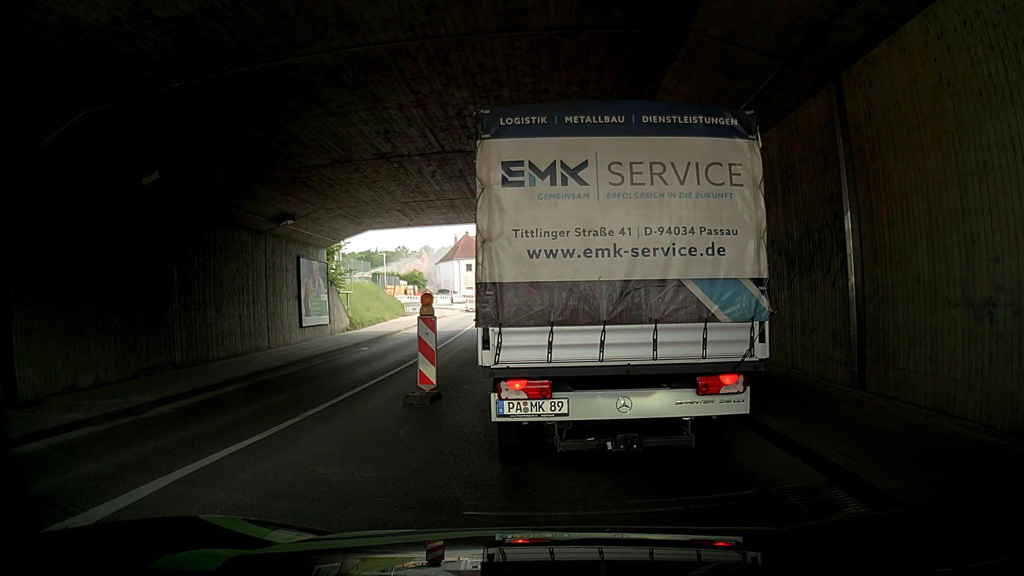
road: tertiary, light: Day
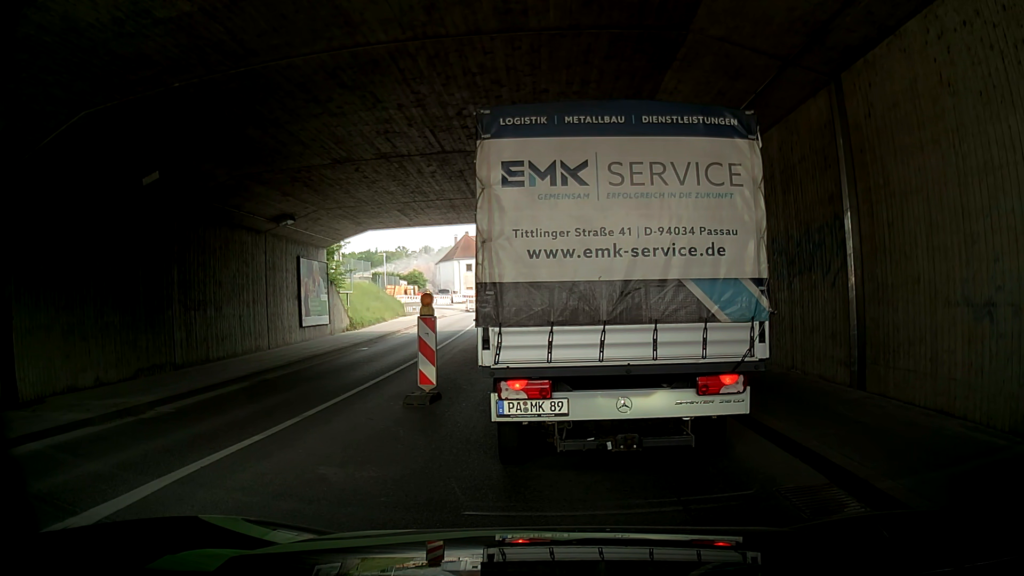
(0.0, 0.0) m; 0°
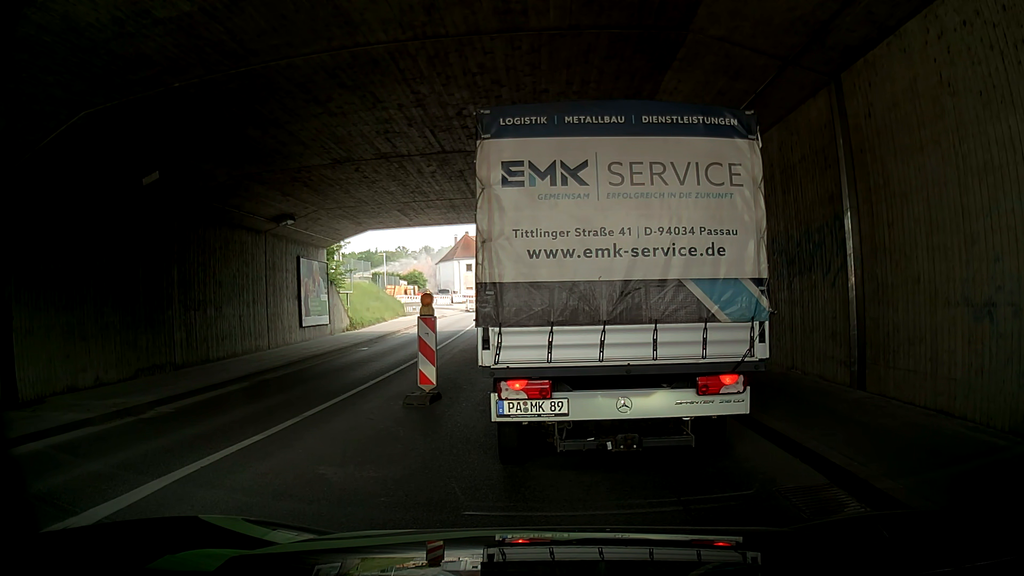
(0.0, 0.0) m; 0°
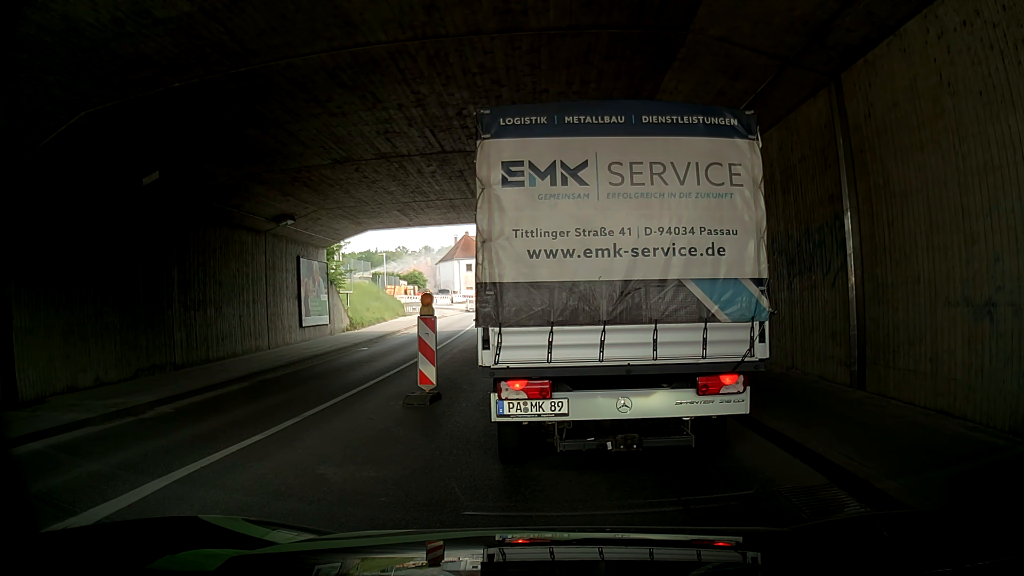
(0.0, 0.0) m; 0°
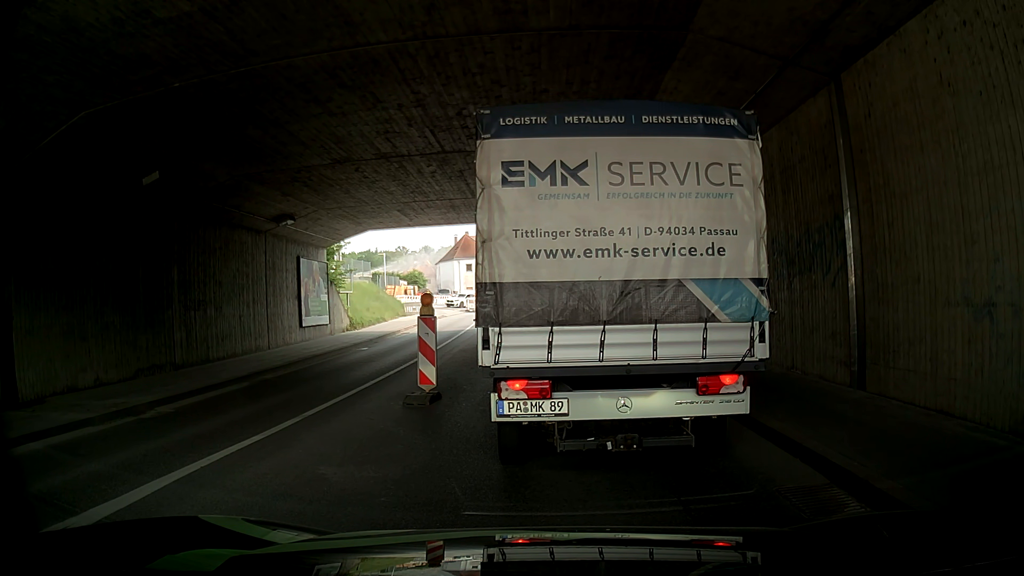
(0.0, 0.0) m; 0°
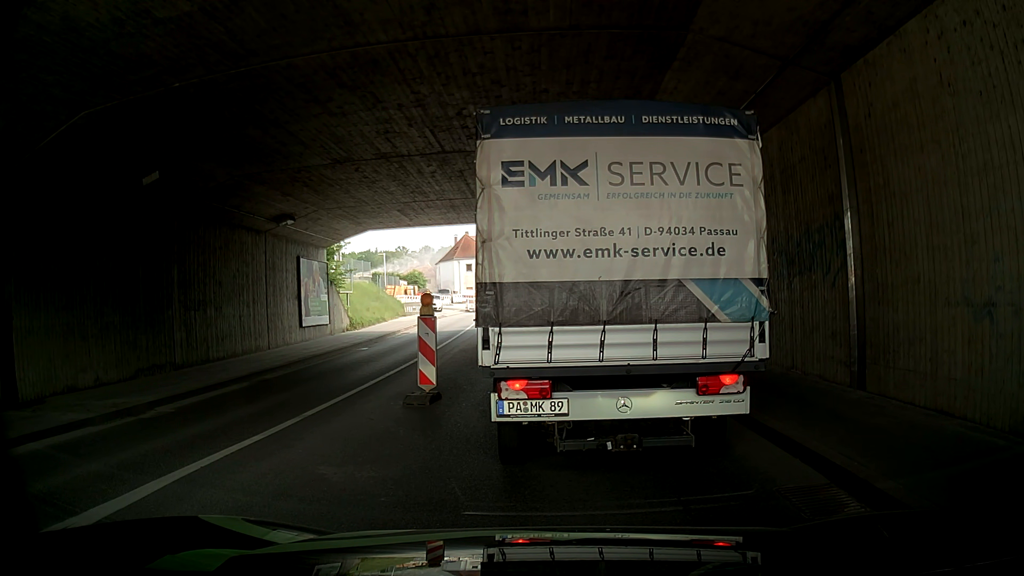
(0.0, 0.0) m; 0°
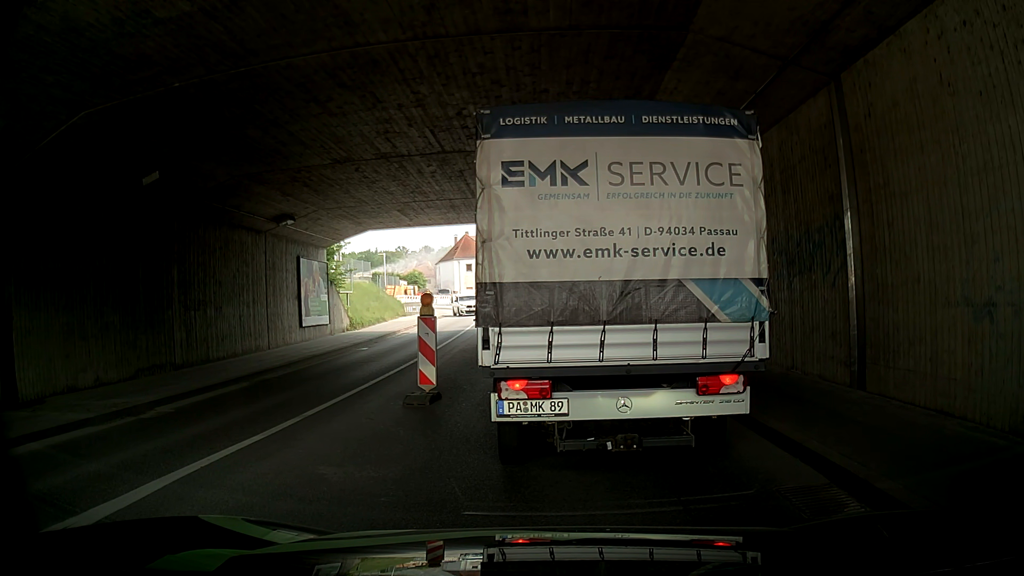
(0.0, 0.0) m; 0°
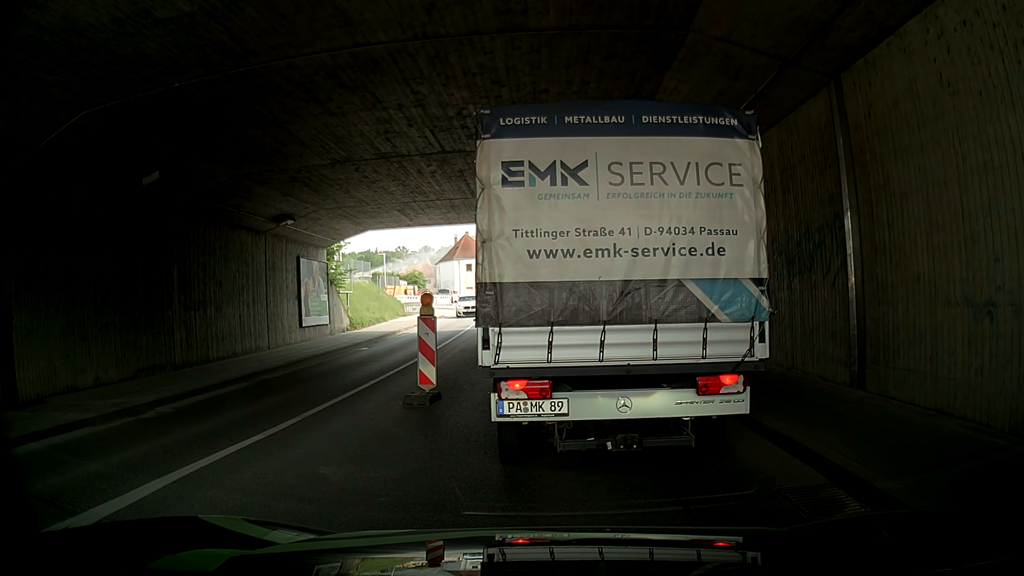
(0.0, 0.0) m; 0°
